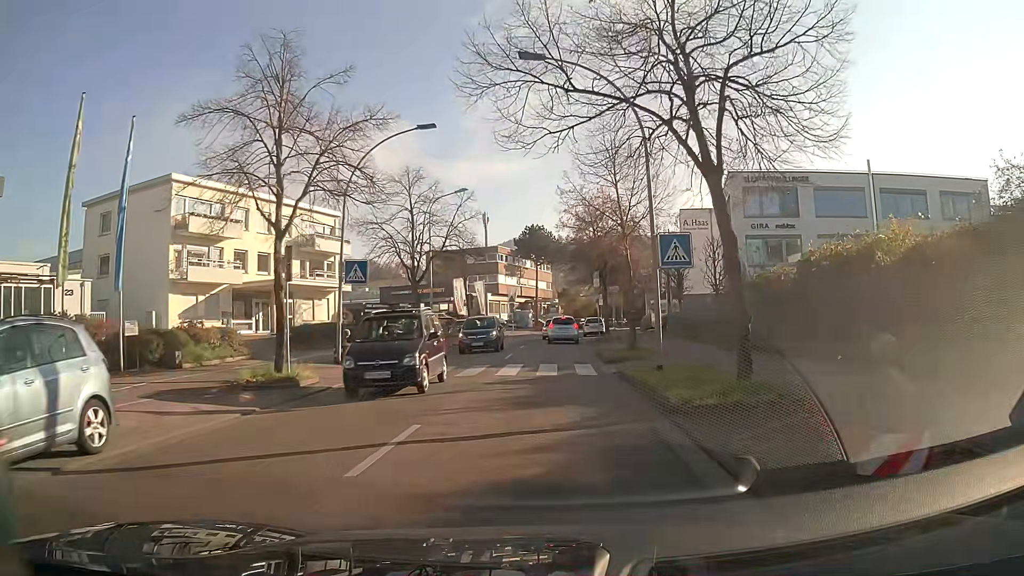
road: secondary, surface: asphalt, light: Day
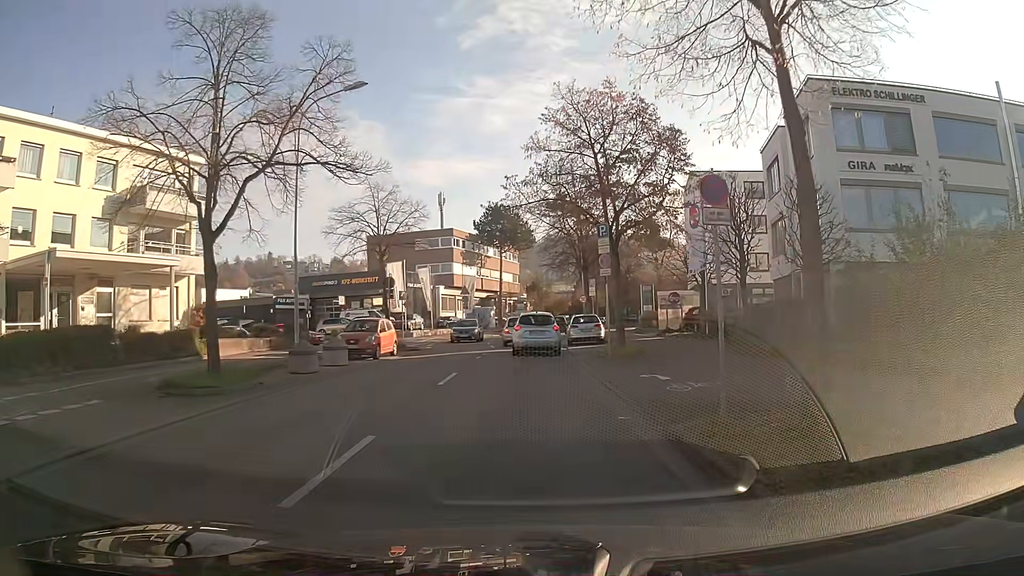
(+0.5, +18.8) m; +3°
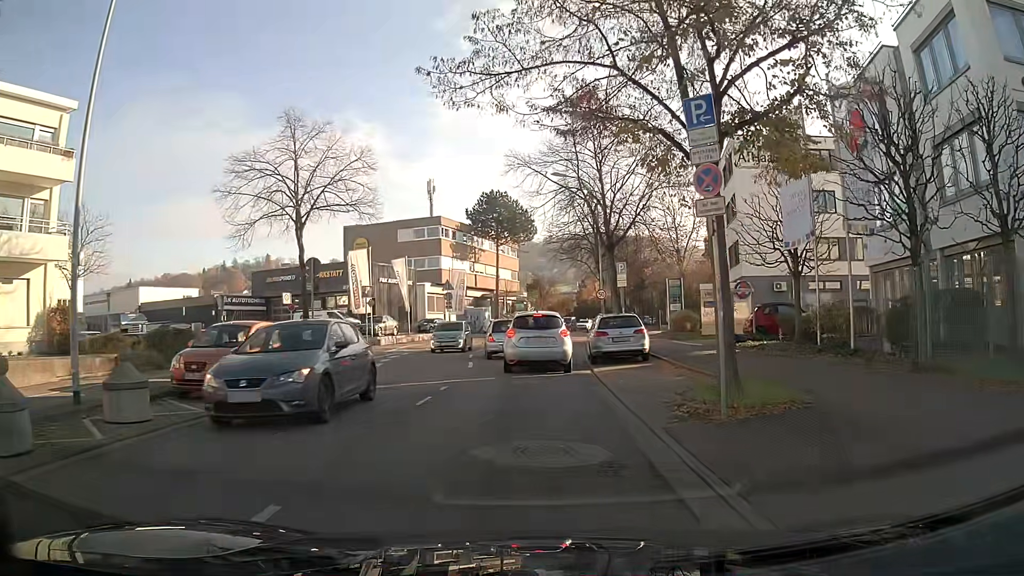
(0.0, +11.9) m; 0°
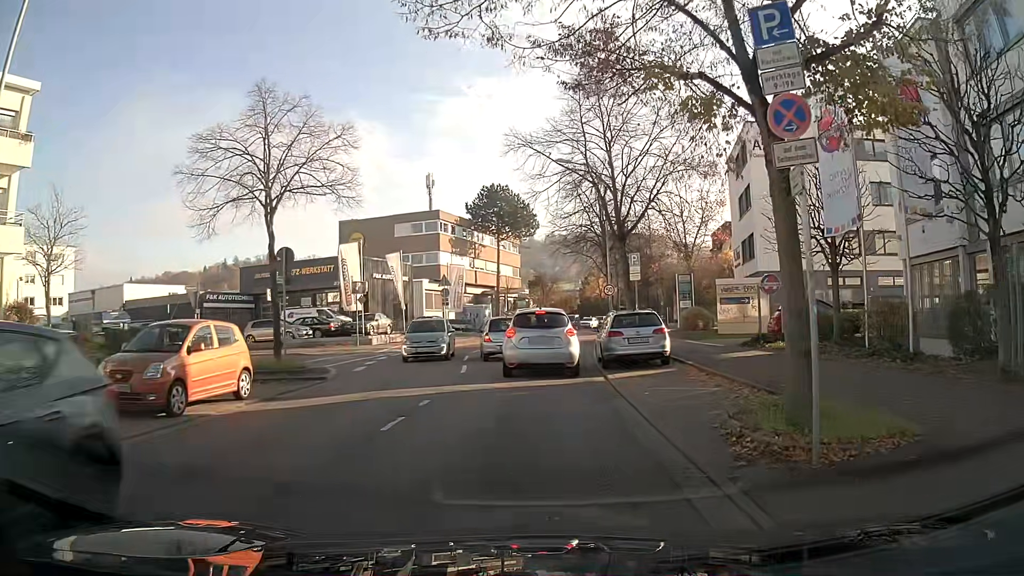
(0.0, +2.7) m; 0°
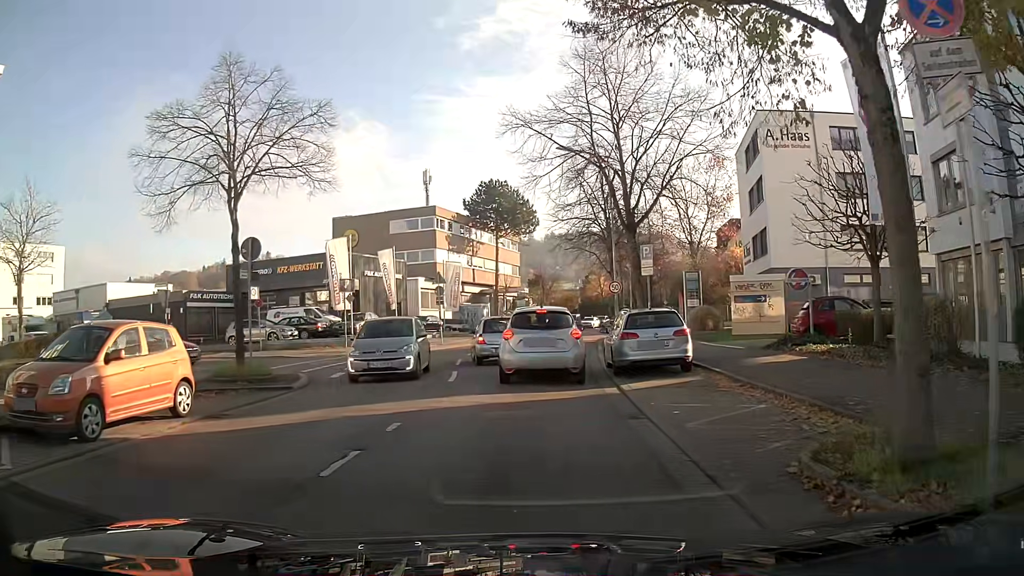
(0.0, +2.4) m; 0°
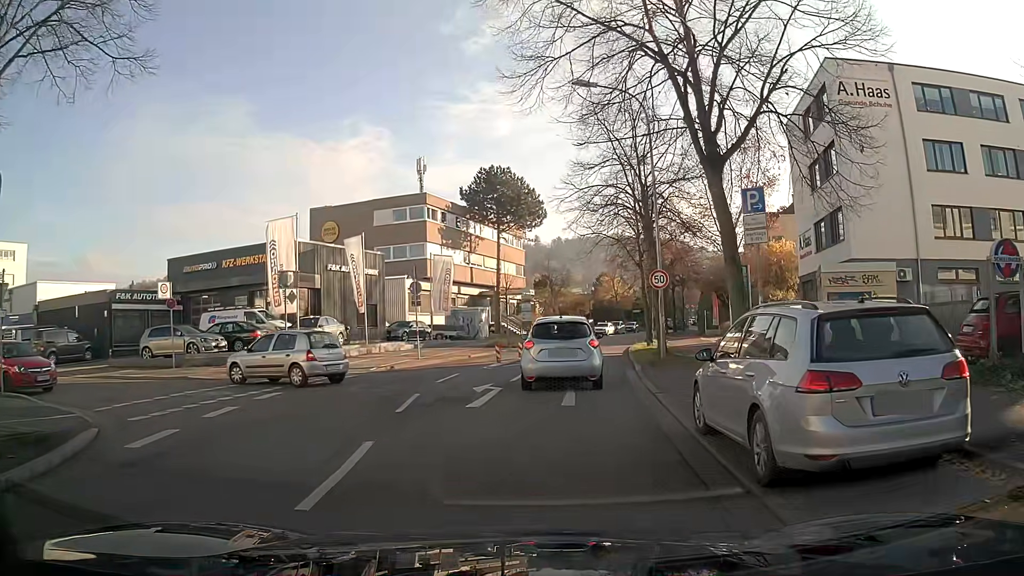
(0.0, +9.6) m; 0°
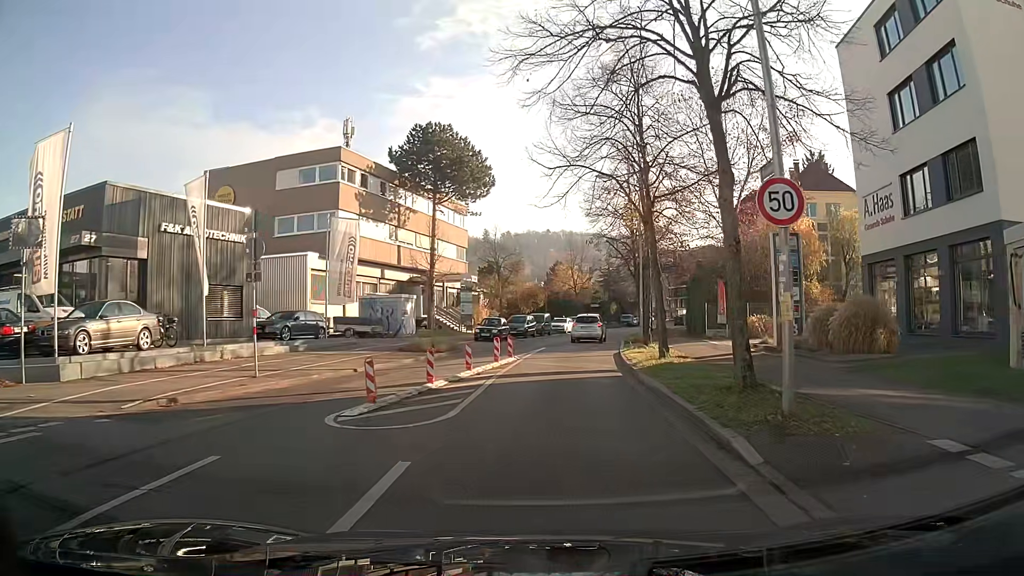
(+0.4, +13.7) m; +4°
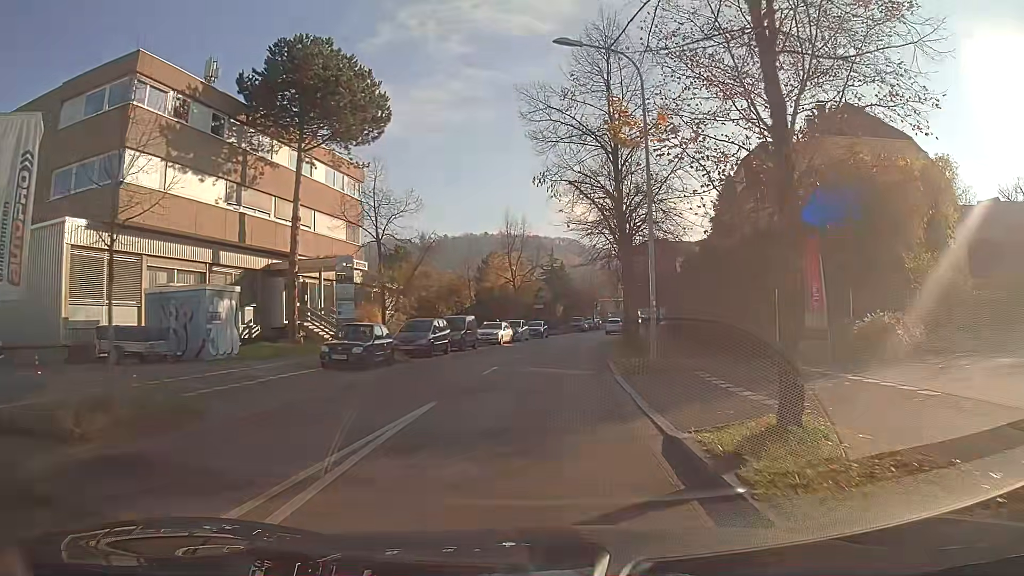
(+1.2, +19.6) m; +6°
(0, +10) (+1, +20) (+2, +30) (+3, +40) (+5, +50) (+7, +60) (+9, +69) (+11, +79) (+13, +89) (+15, +99) m
